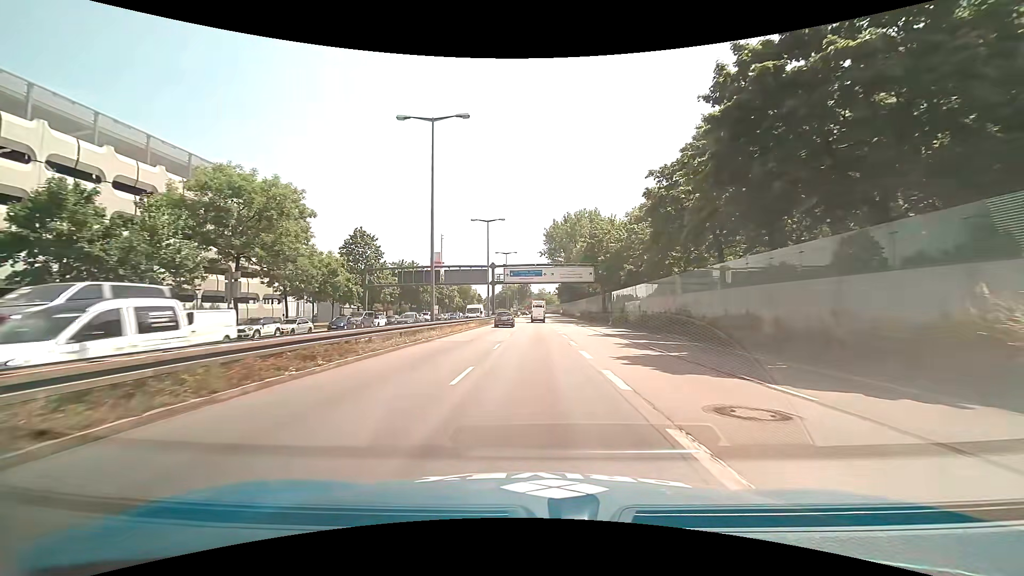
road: trunk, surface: asphalt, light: Day
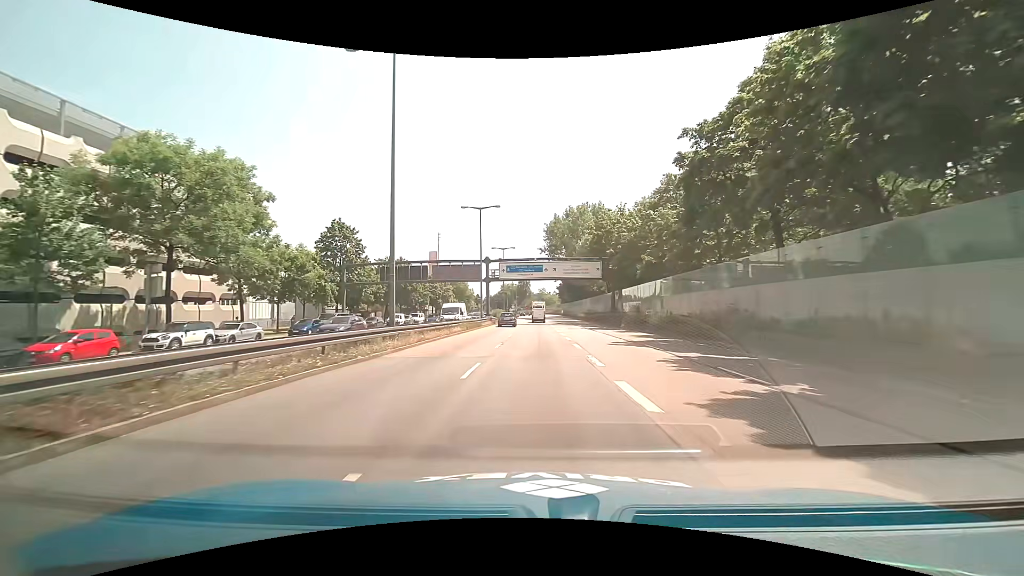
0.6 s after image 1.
(-0.1, +8.0) m; -1°
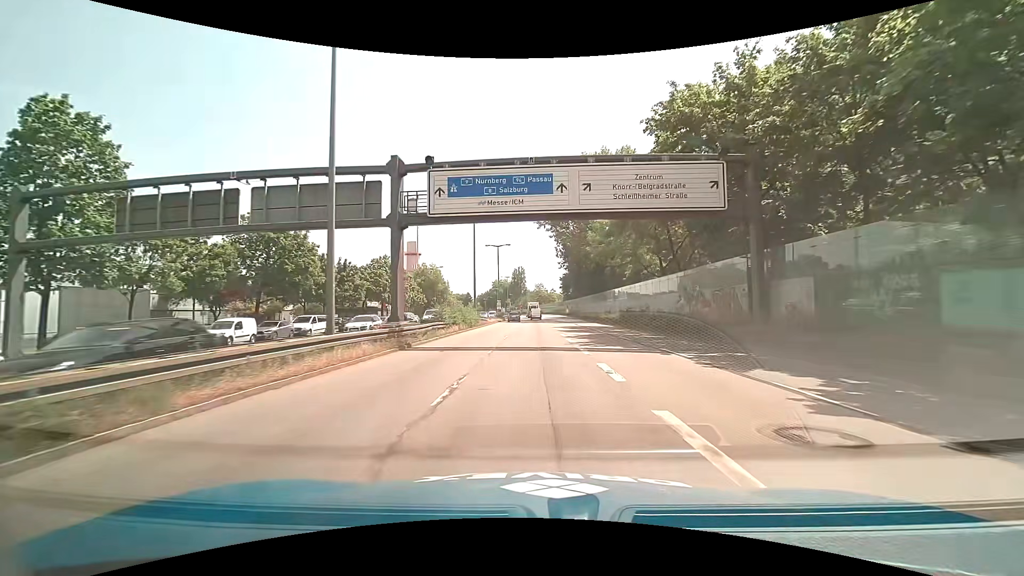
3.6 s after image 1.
(+0.2, +39.0) m; +1°
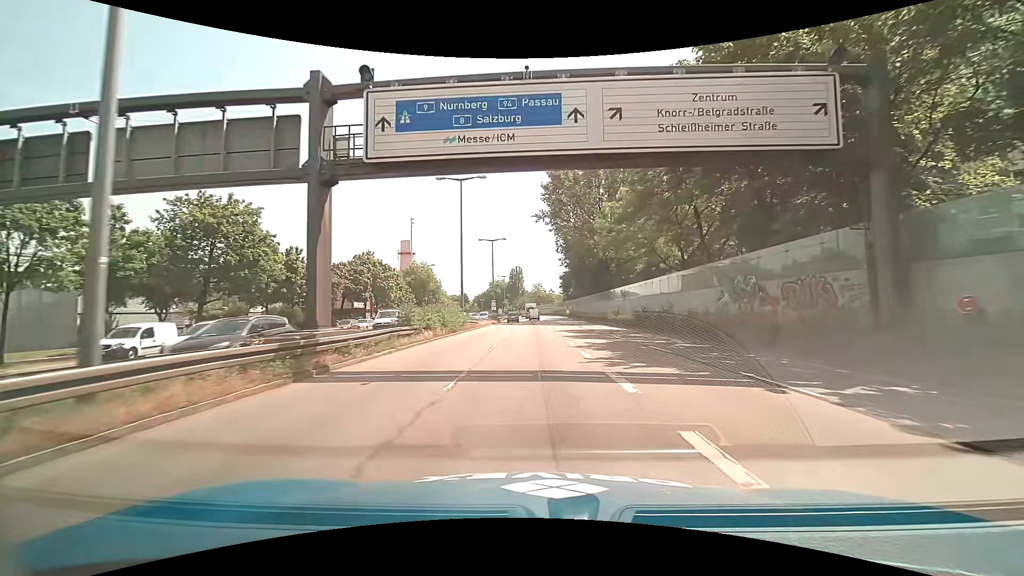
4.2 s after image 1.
(0.0, +7.7) m; 0°
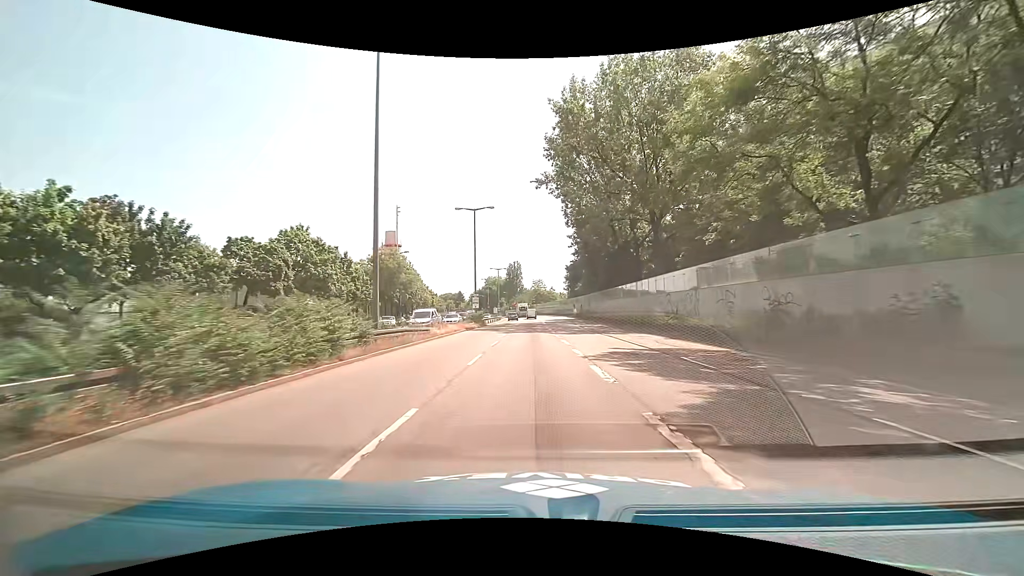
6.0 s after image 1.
(-0.2, +22.7) m; -1°
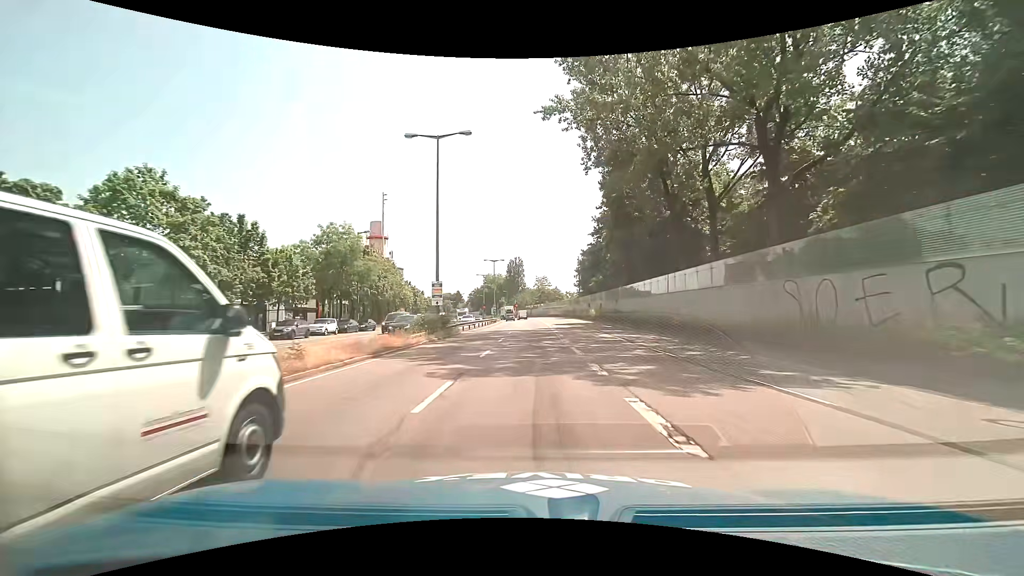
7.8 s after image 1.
(0.0, +22.8) m; 0°
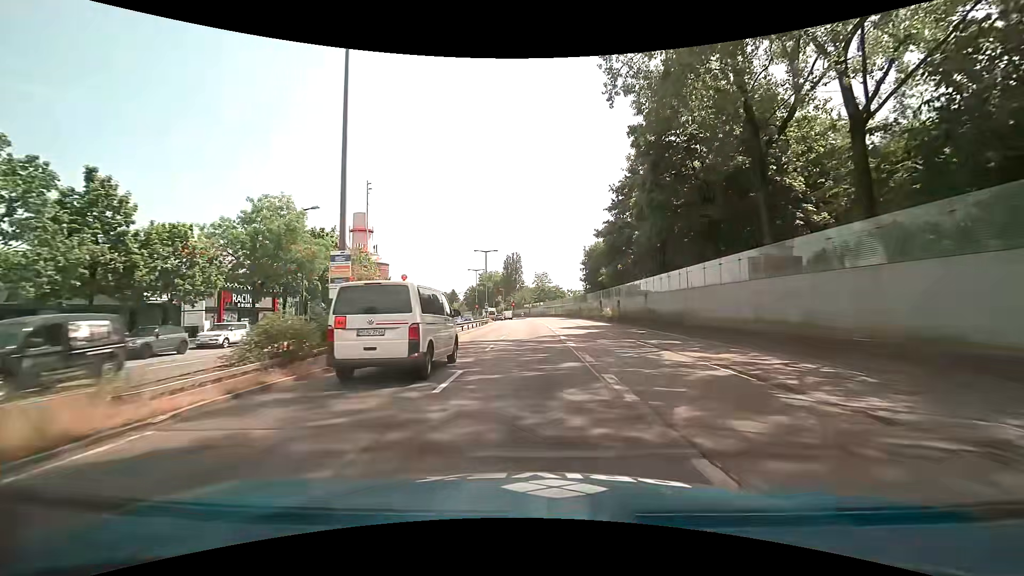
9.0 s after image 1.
(0.0, +15.3) m; 0°
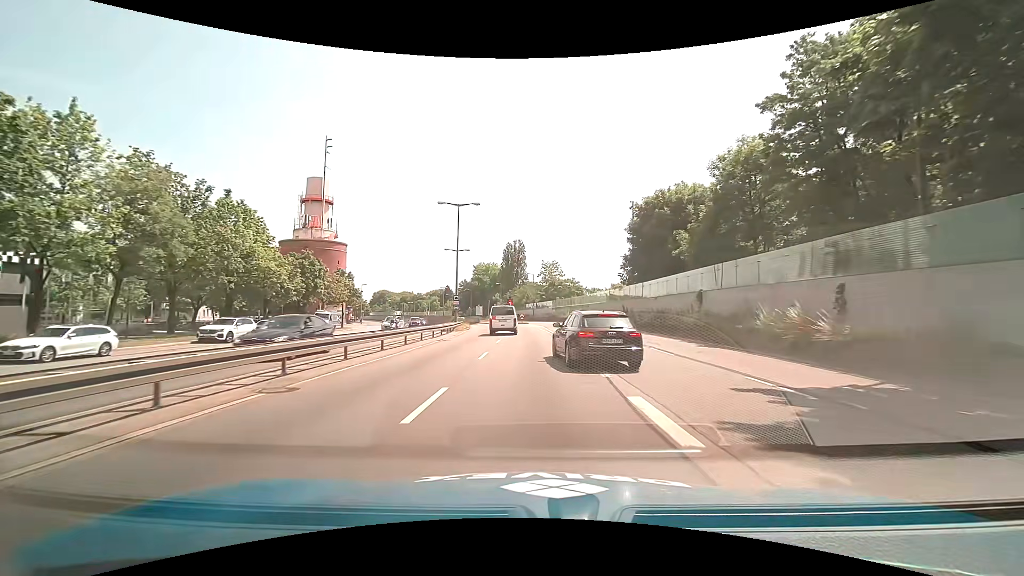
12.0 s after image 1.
(-0.4, +38.4) m; -1°
(0, +10) (0, +20) (0, +30) (-1, +40) (-2, +50) (-3, +60) (-4, +70) (-6, +80) (-8, +89) (-10, +99) m
